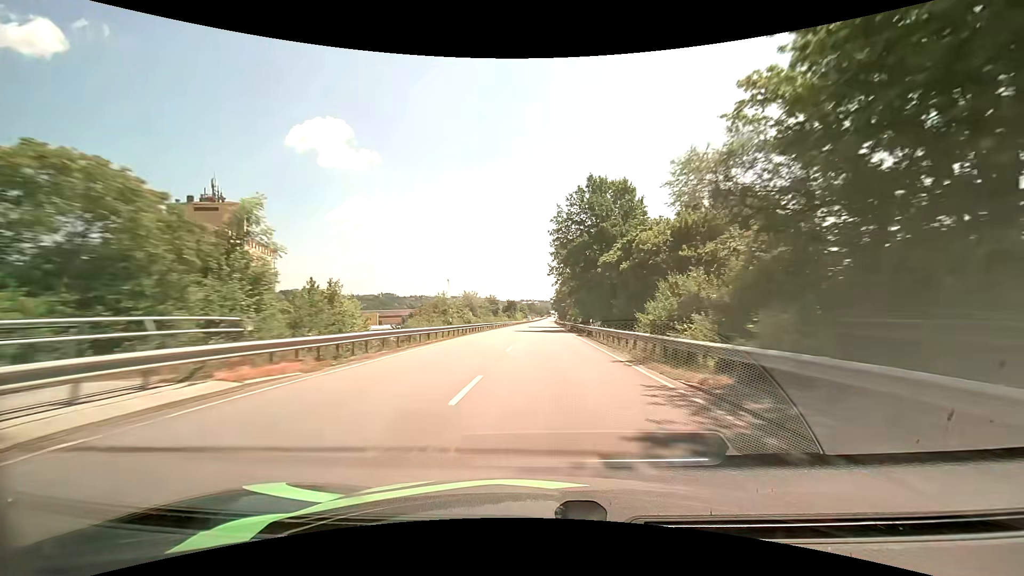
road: primary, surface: asphalt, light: Day
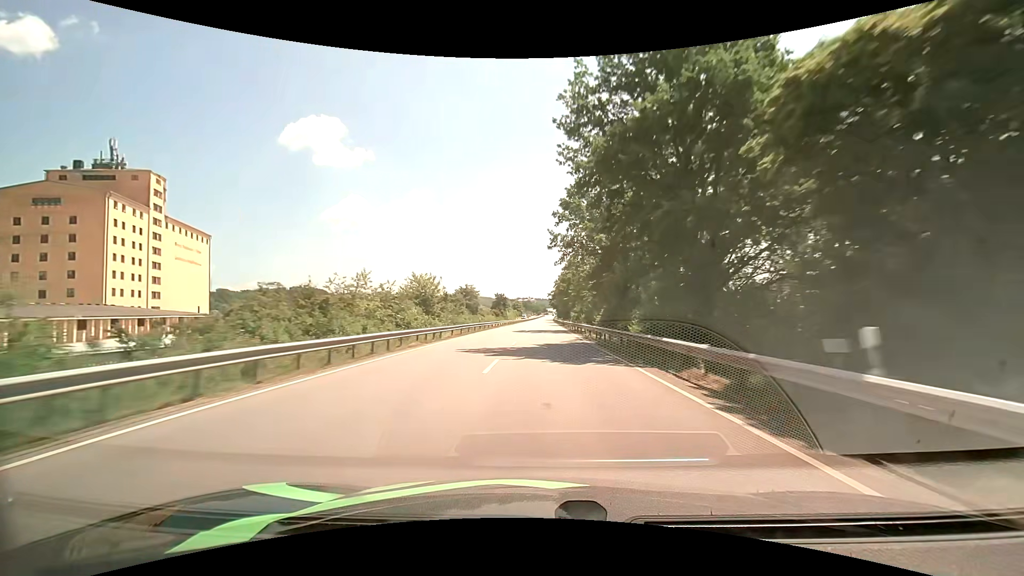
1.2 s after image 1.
(+0.1, +31.8) m; +1°
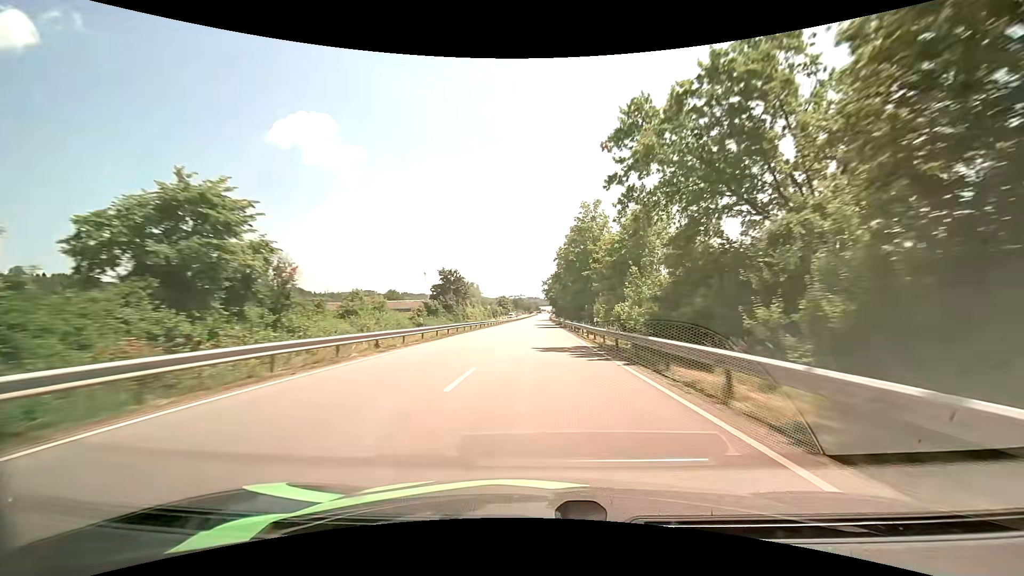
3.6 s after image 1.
(+0.4, +63.2) m; +1°
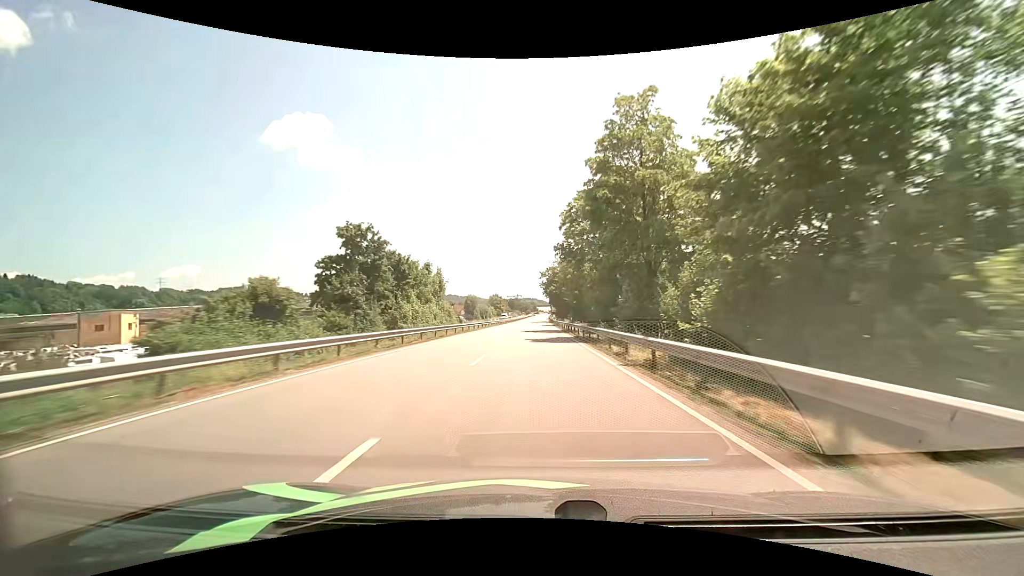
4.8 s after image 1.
(0.0, +31.4) m; 0°
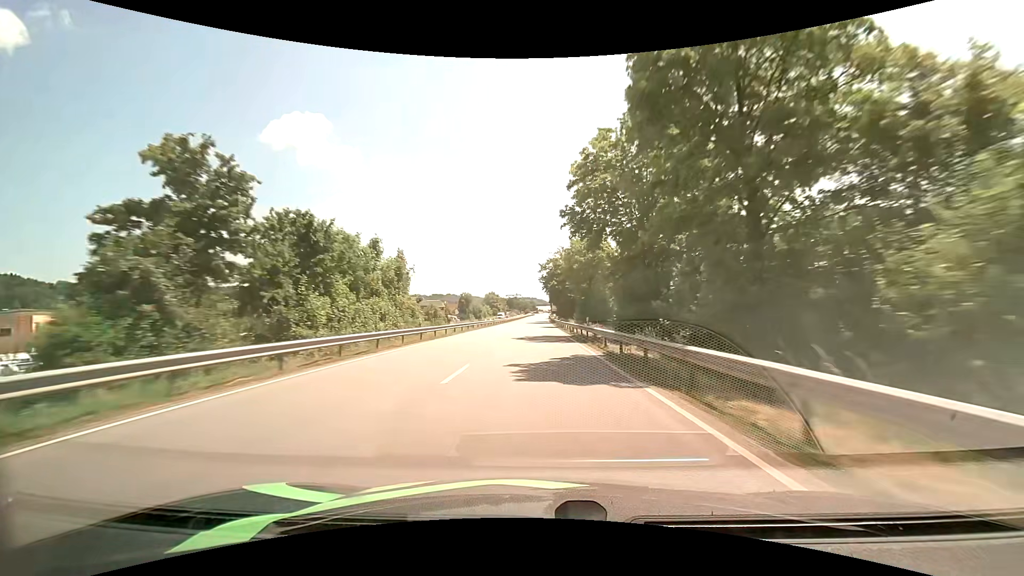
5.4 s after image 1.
(0.0, +15.6) m; 0°
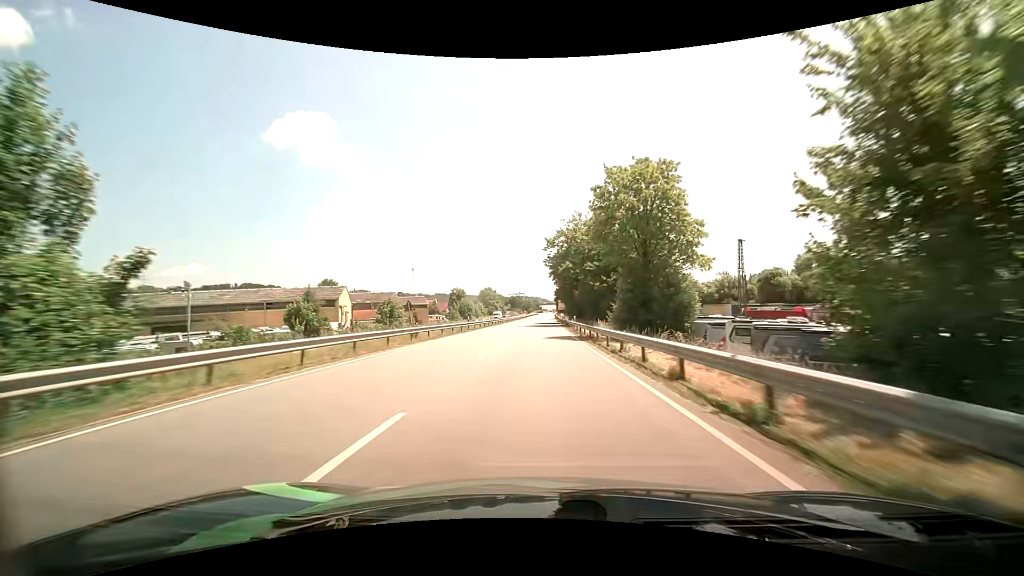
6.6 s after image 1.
(-0.1, +31.1) m; 0°
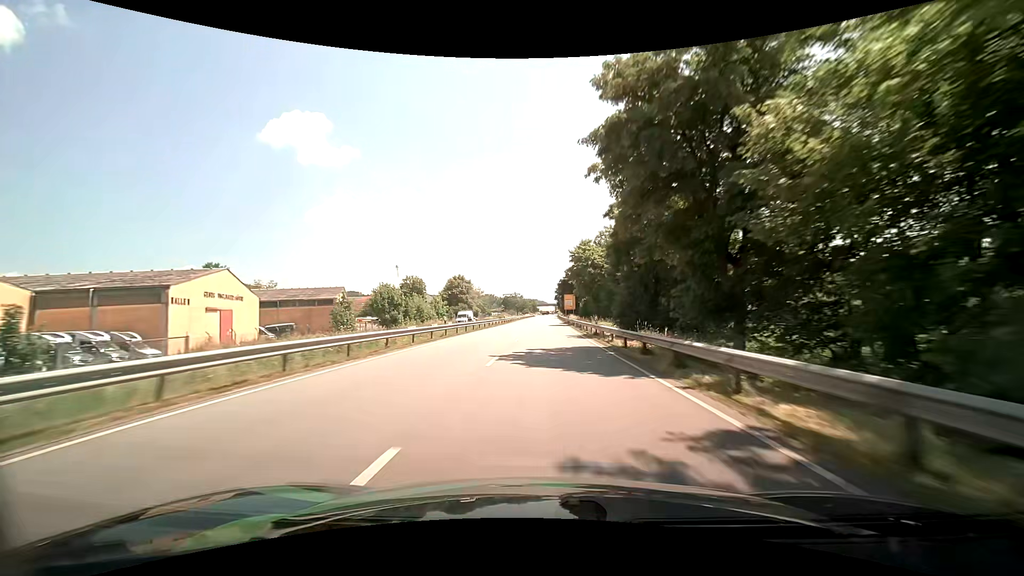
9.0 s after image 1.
(-0.1, +62.1) m; 0°
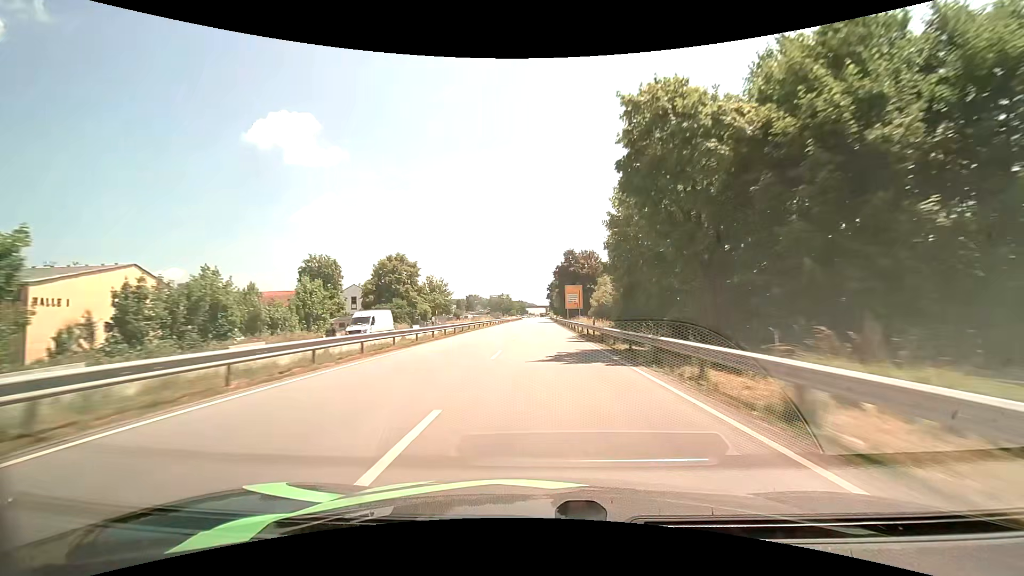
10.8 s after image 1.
(+0.6, +46.2) m; +1°
(0, +10) (0, +20) (0, +30) (0, +40) (0, +50) (0, +60) (0, +70) (+1, +80) (+1, +90) (+1, +100) m
